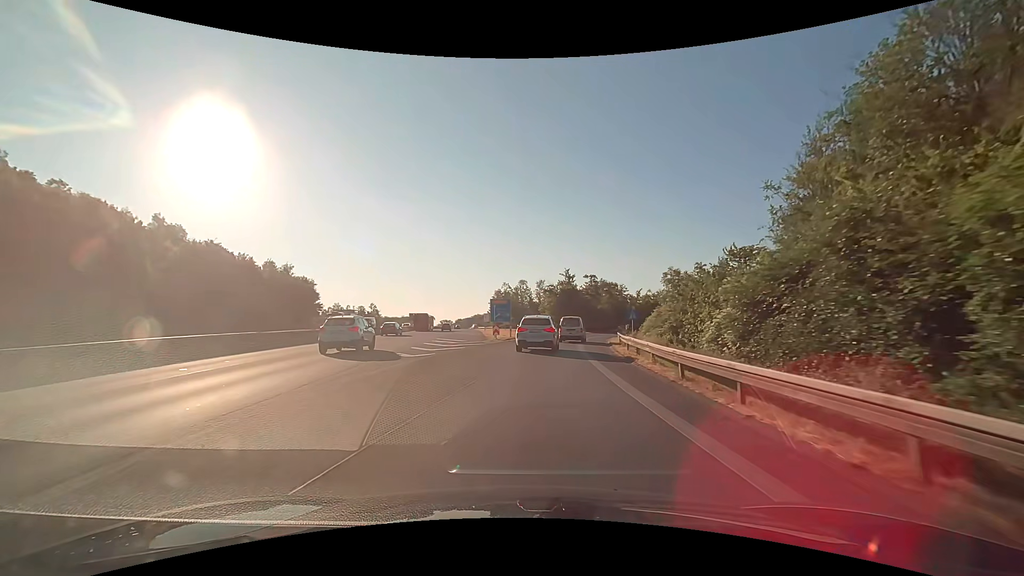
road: motorway_link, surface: asphalt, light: Day
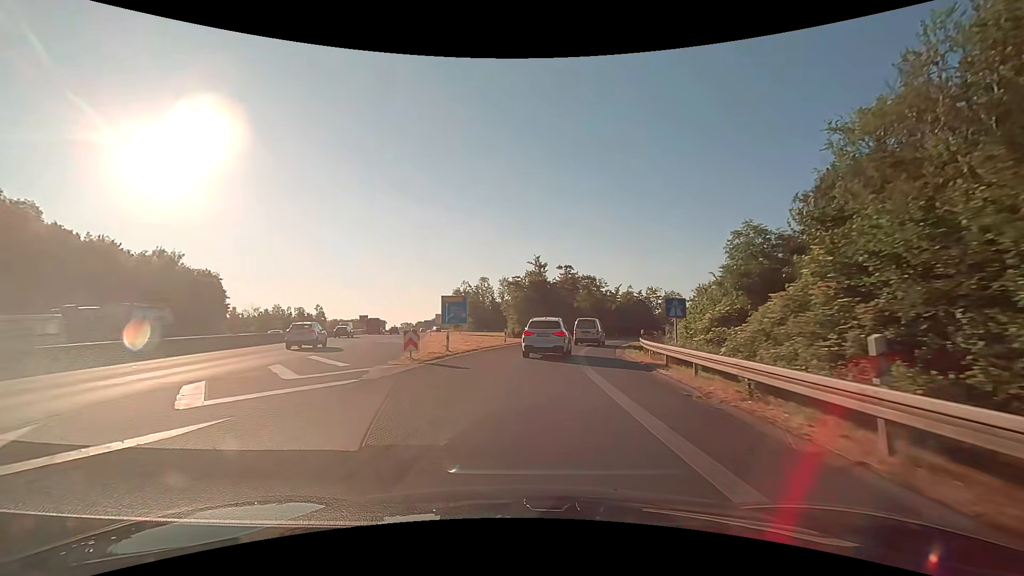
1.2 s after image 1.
(+0.6, +19.4) m; +4°
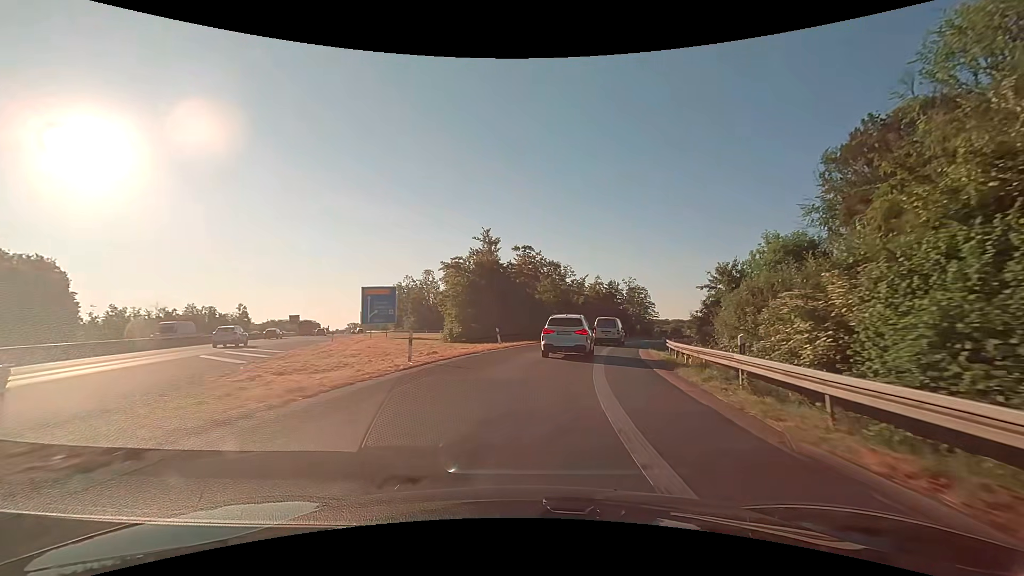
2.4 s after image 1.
(+0.8, +18.5) m; +5°
(0, +10) (+1, +20) (+3, +30) (+6, +39) (+9, +49) (+12, +58) (+17, +67) (+21, +76) (+27, +85) (+32, +93) m
